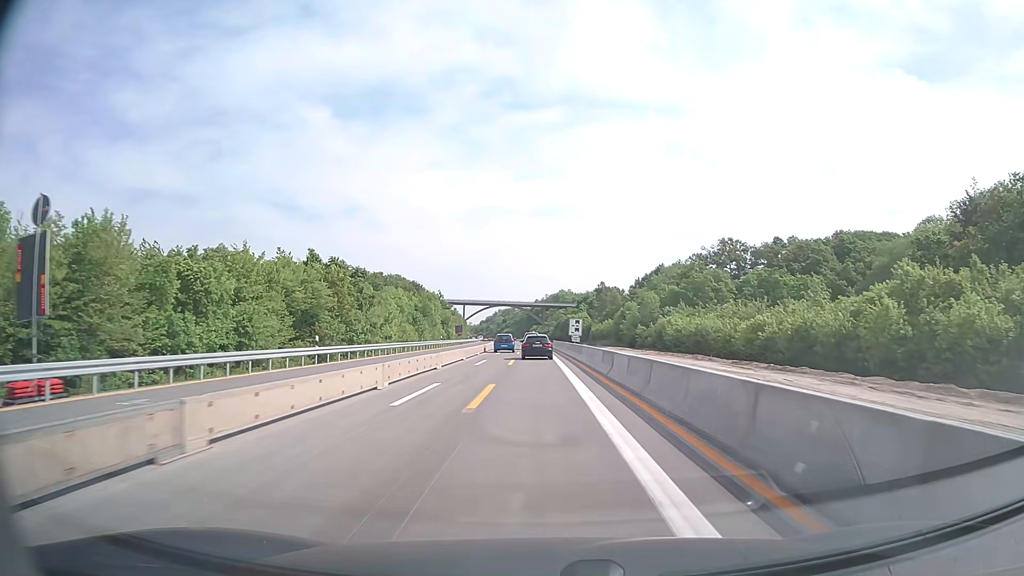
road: motorway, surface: concrete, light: Day
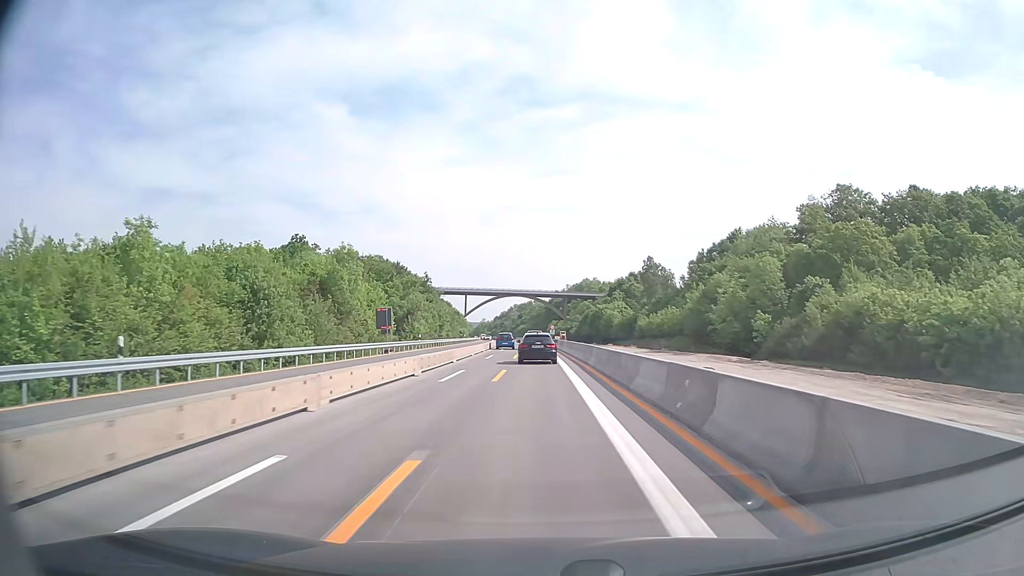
(-0.8, +65.3) m; -1°
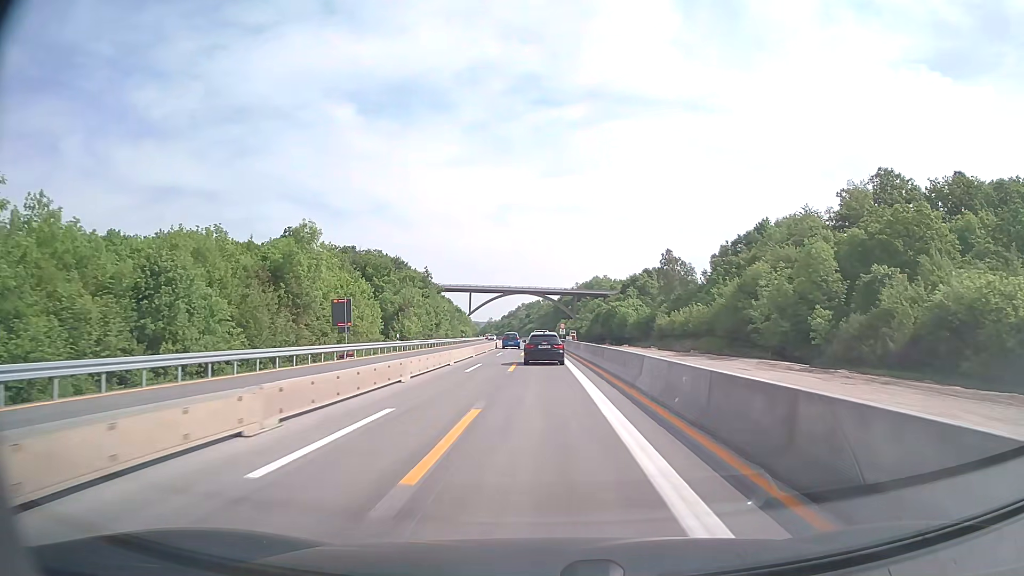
(-0.1, +13.1) m; -1°
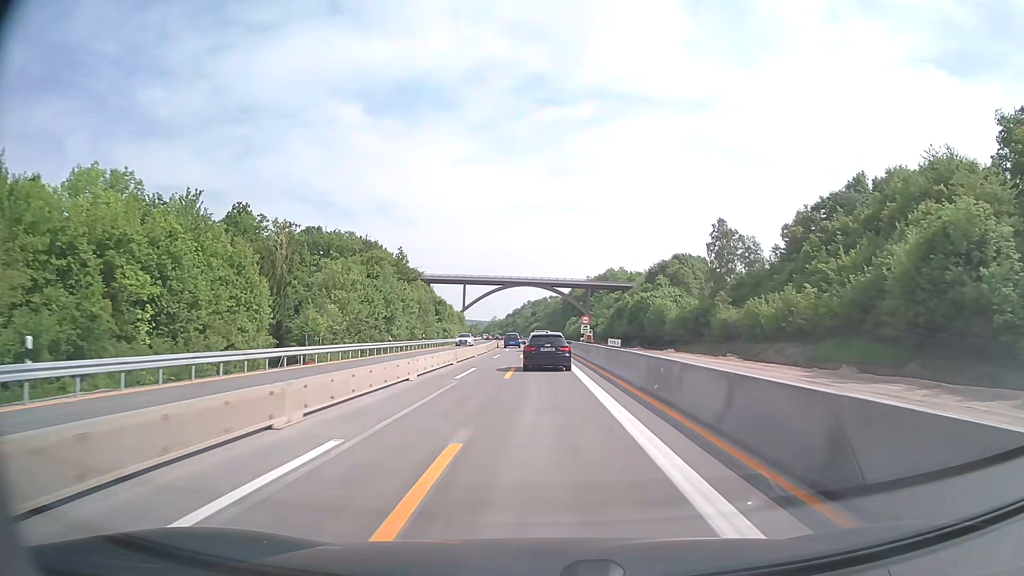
(-0.2, +39.4) m; 0°
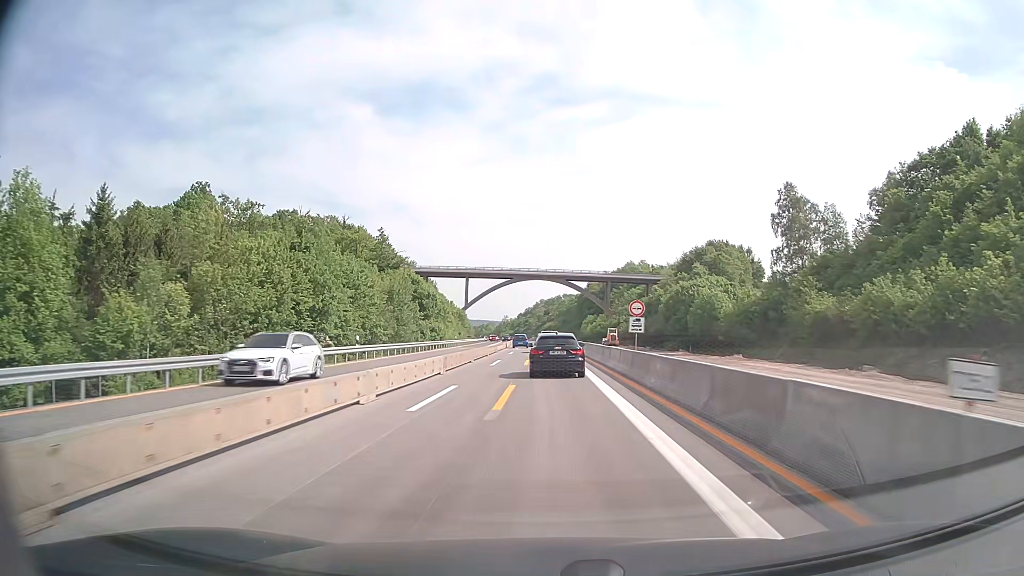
(-0.2, +26.3) m; -1°
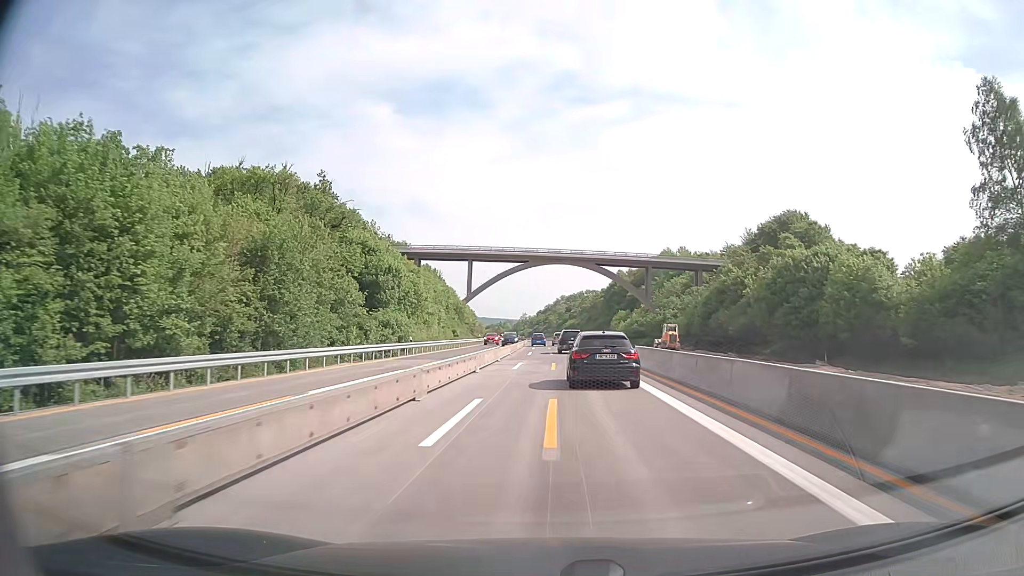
(-0.7, +39.7) m; -2°
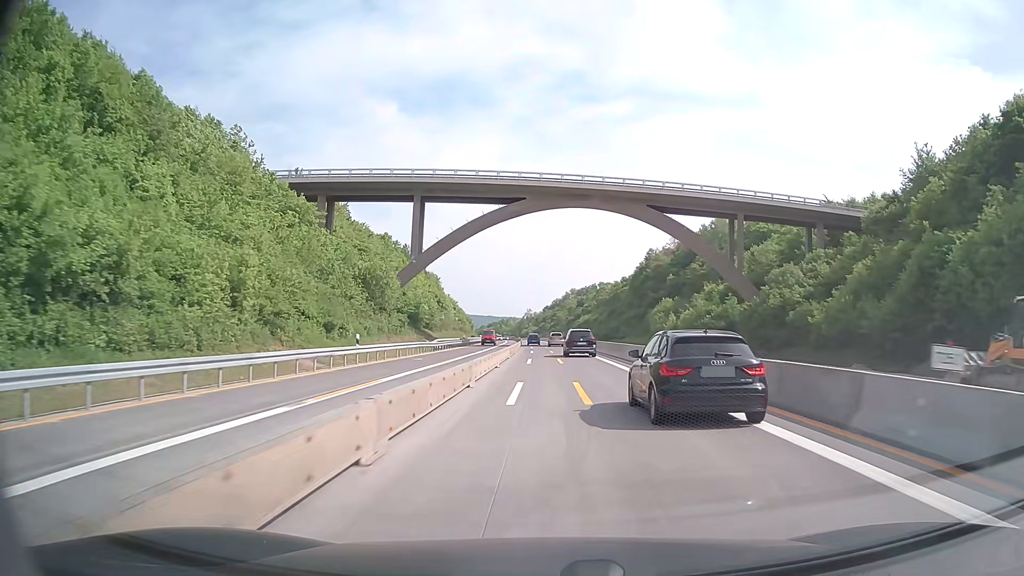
(-0.3, +66.7) m; -1°
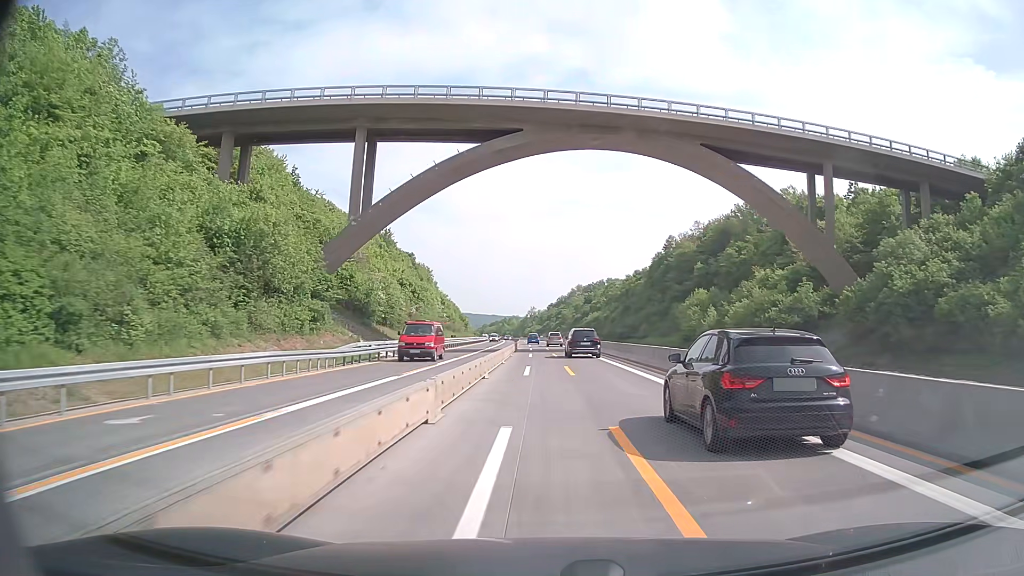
(-0.1, +26.9) m; 0°
(0, +10) (0, +20) (0, +30) (0, +40) (0, +50) (-1, +60) (-1, +70) (-1, +80) (-2, +90) (-2, +100) m
